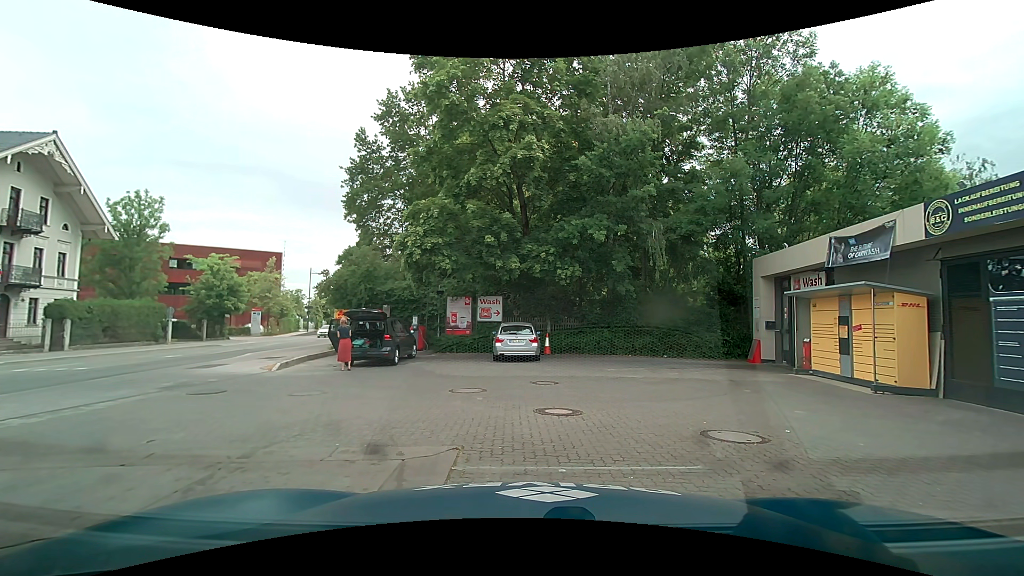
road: secondary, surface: asphalt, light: Day
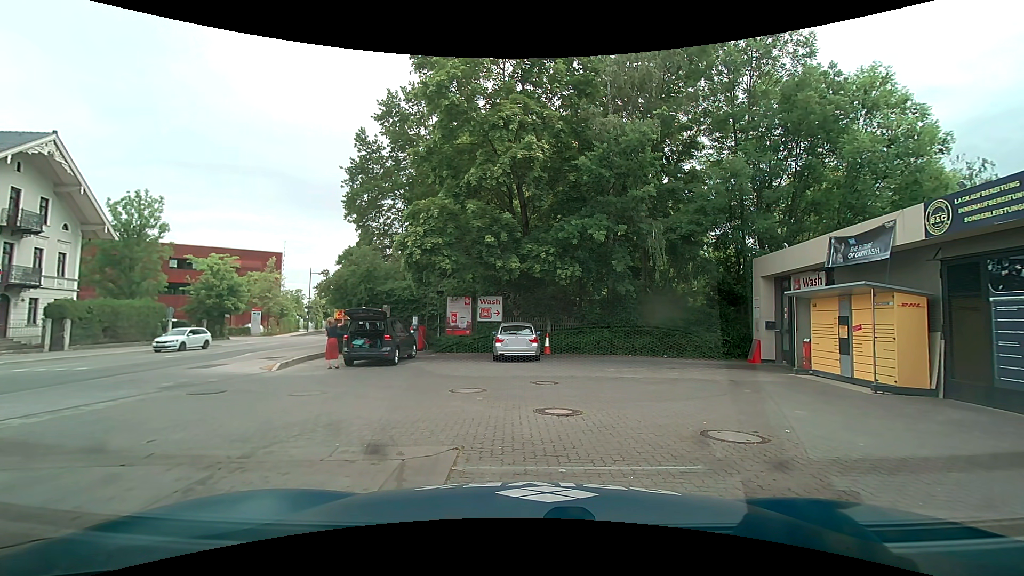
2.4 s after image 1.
(0.0, 0.0) m; 0°
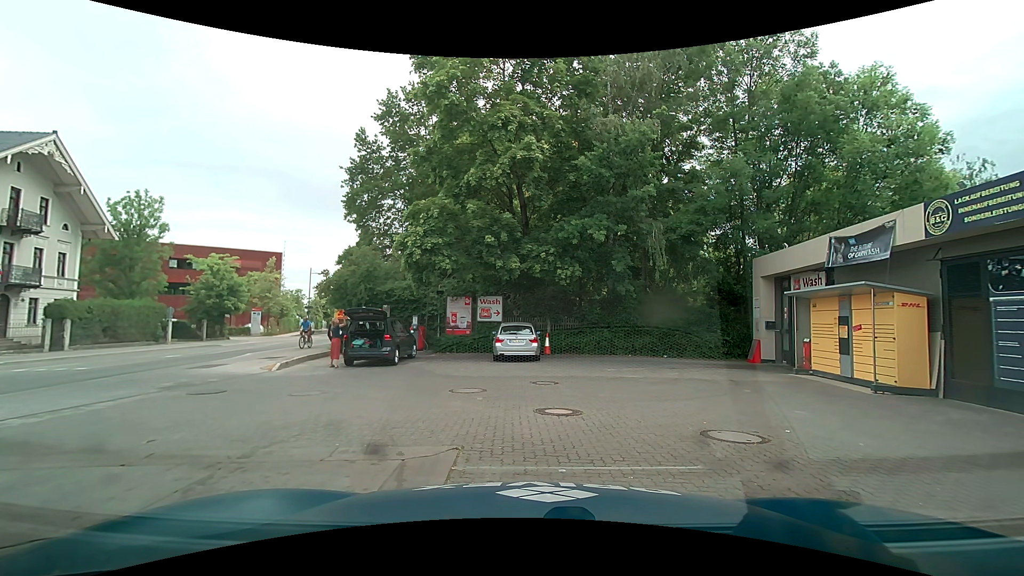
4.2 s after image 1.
(0.0, 0.0) m; 0°
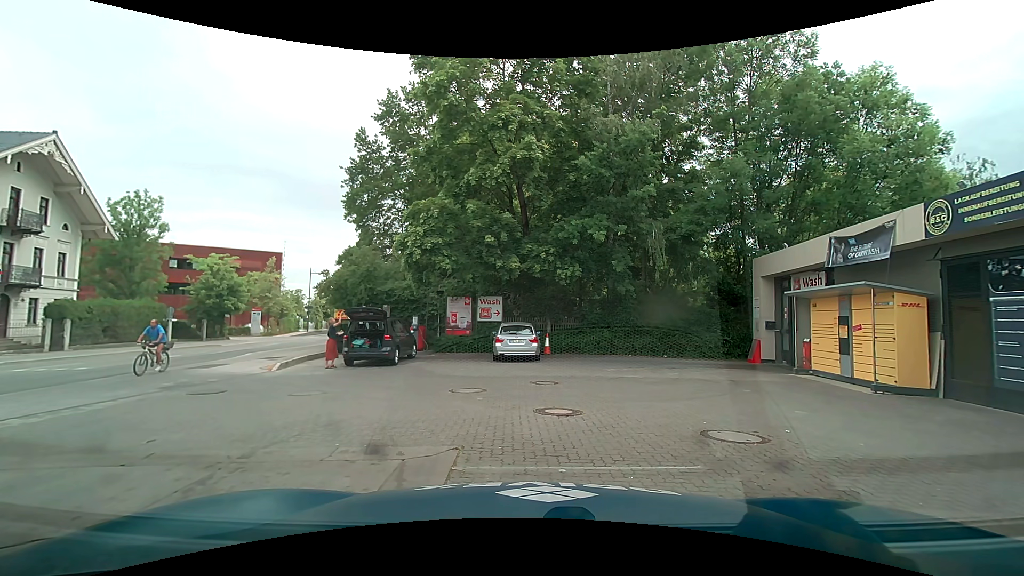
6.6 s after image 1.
(0.0, 0.0) m; 0°
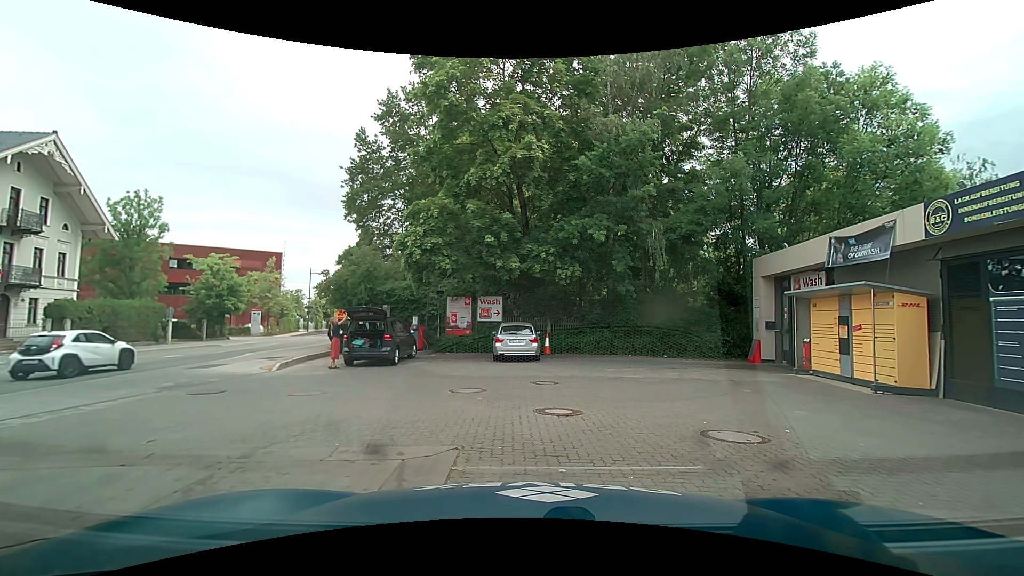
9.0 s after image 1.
(0.0, 0.0) m; 0°
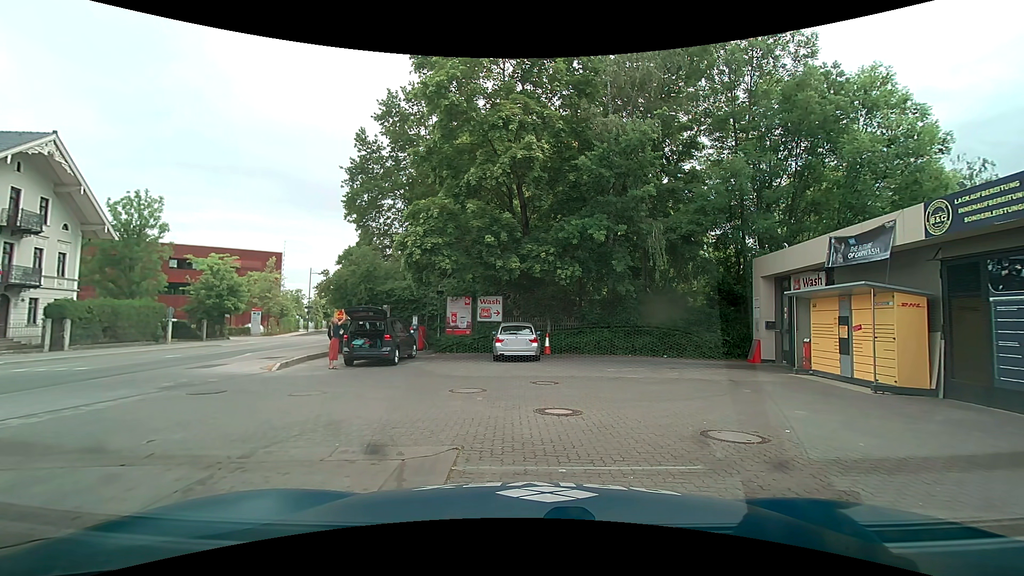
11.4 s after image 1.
(0.0, 0.0) m; 0°
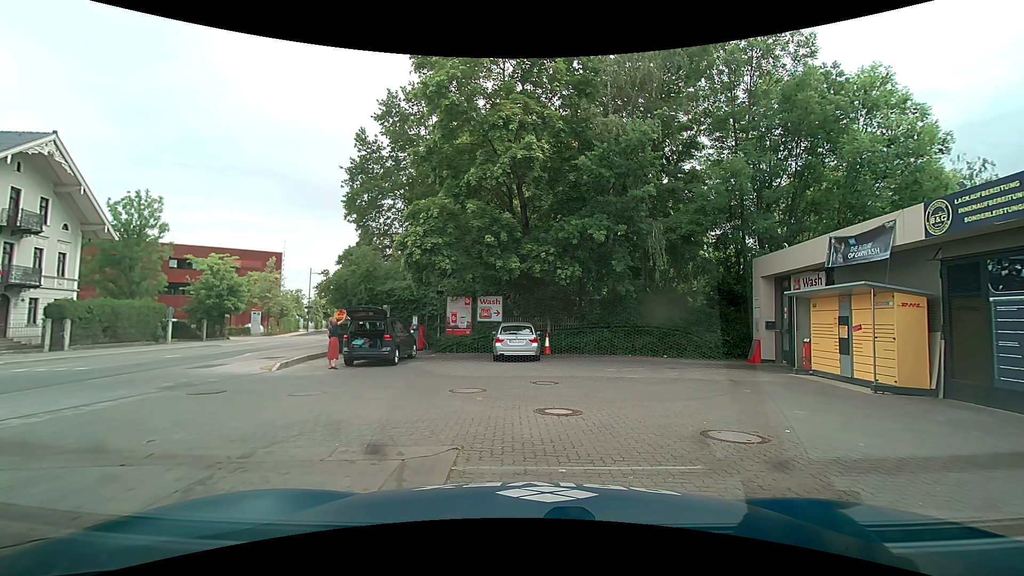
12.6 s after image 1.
(0.0, 0.0) m; 0°
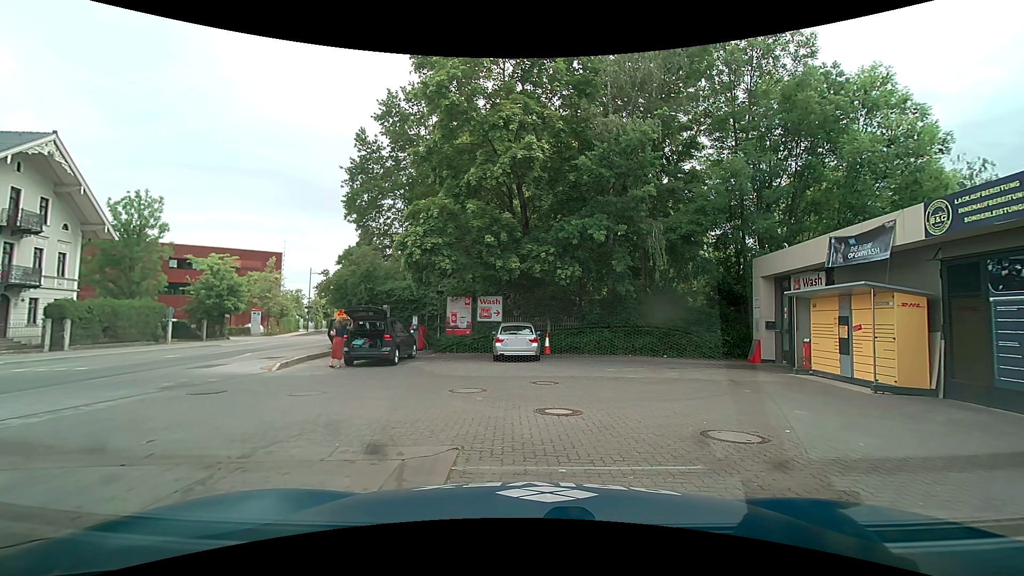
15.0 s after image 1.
(0.0, 0.0) m; 0°
